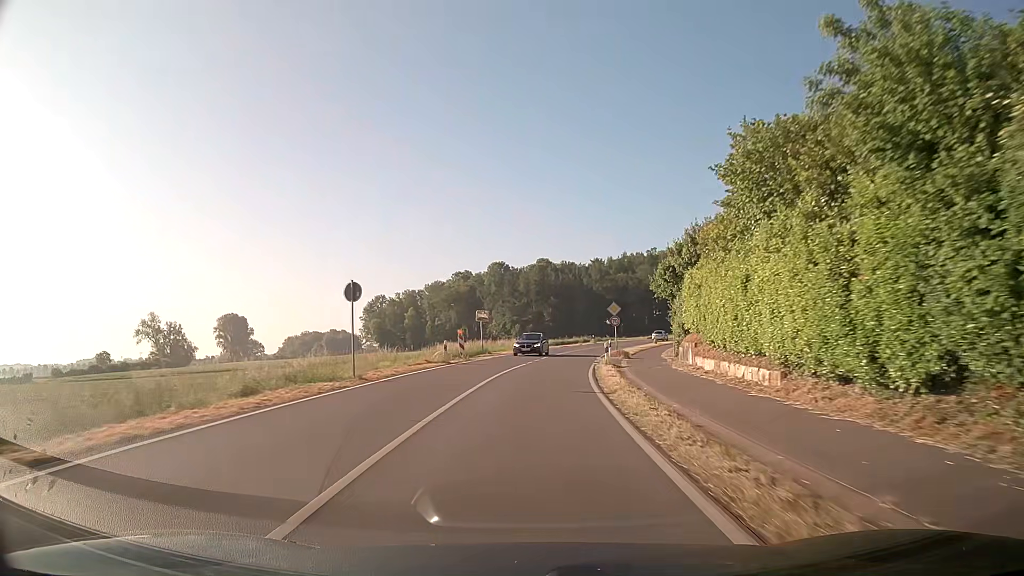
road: secondary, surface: asphalt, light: Day
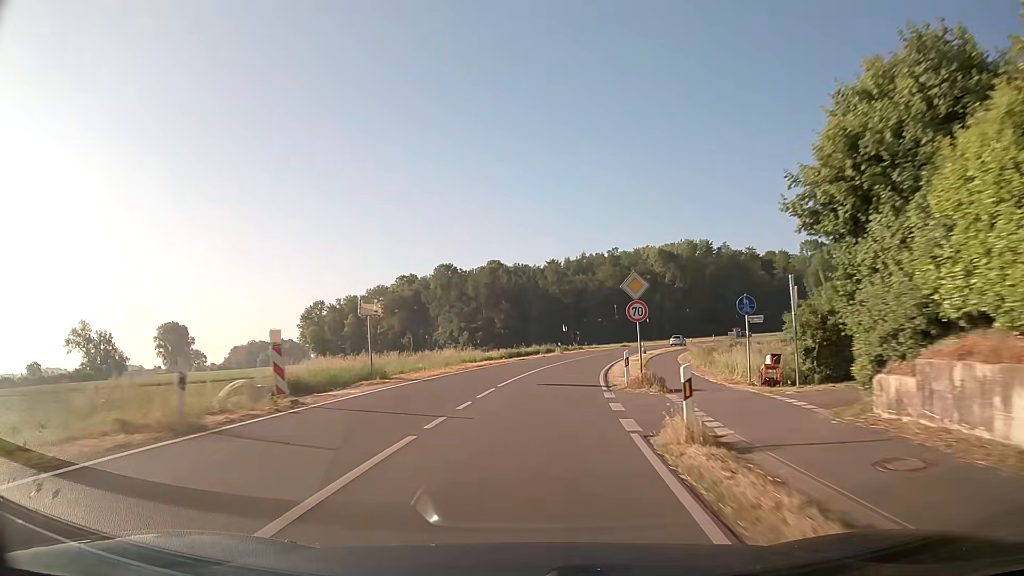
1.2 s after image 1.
(+0.7, +21.9) m; +4°
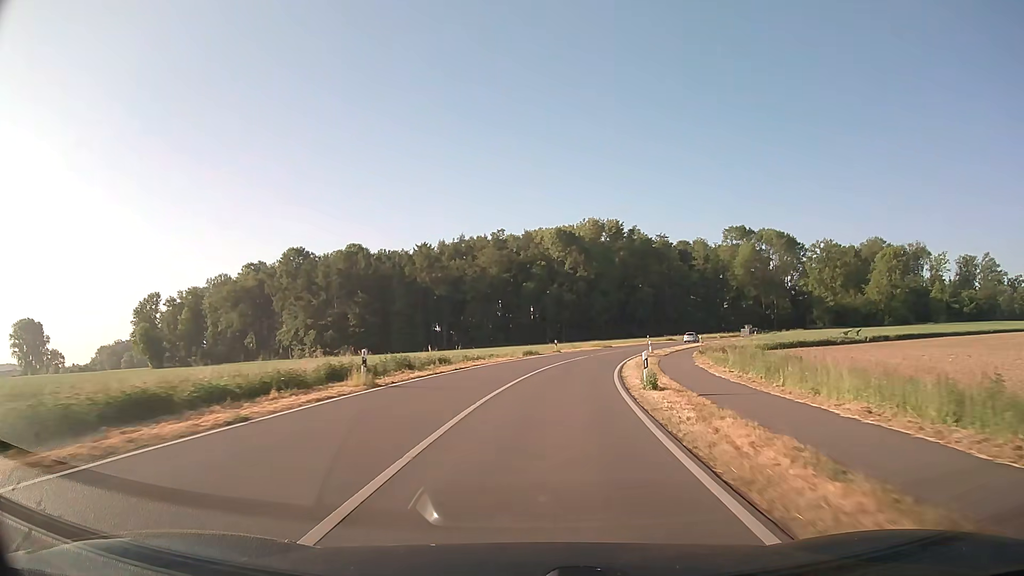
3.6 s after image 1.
(+3.8, +43.4) m; +10°
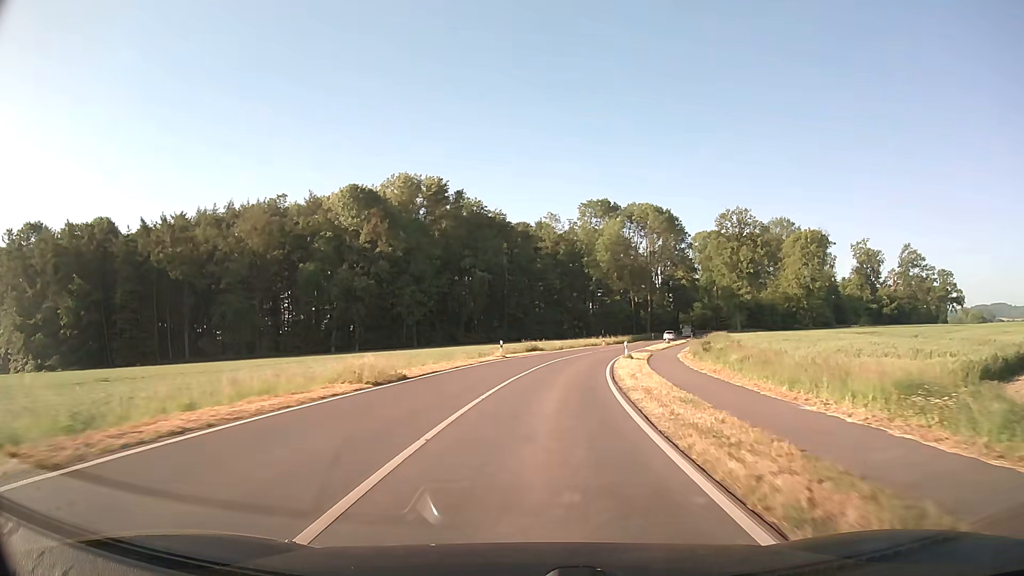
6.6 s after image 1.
(+7.1, +53.9) m; +15°
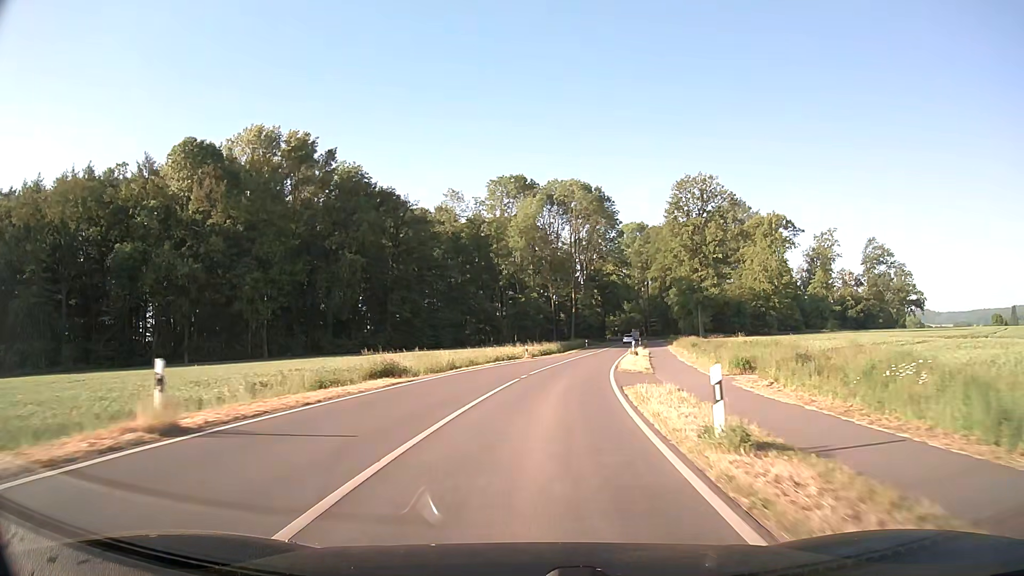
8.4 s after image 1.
(+2.3, +32.6) m; +8°
